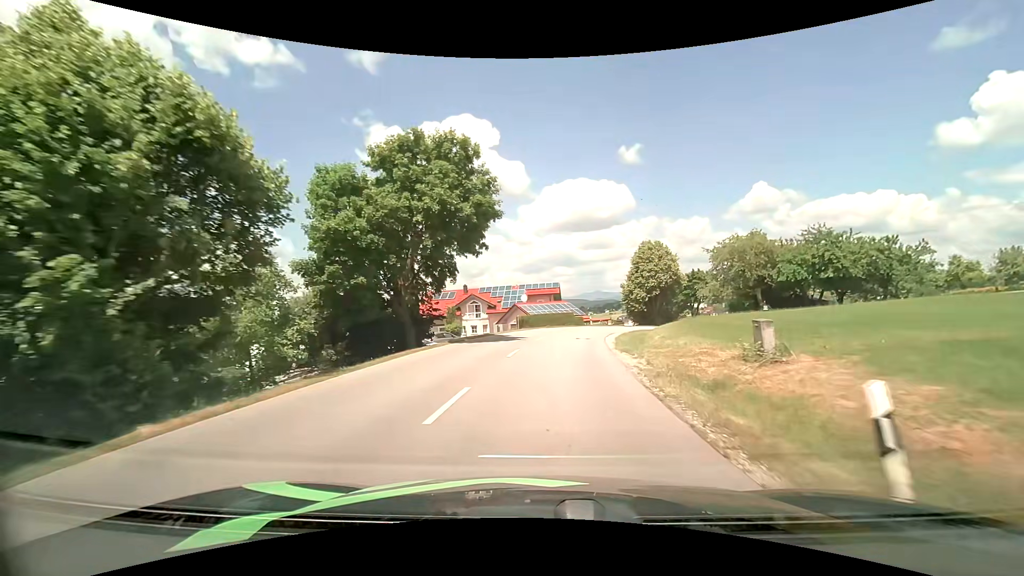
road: tertiary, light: Day
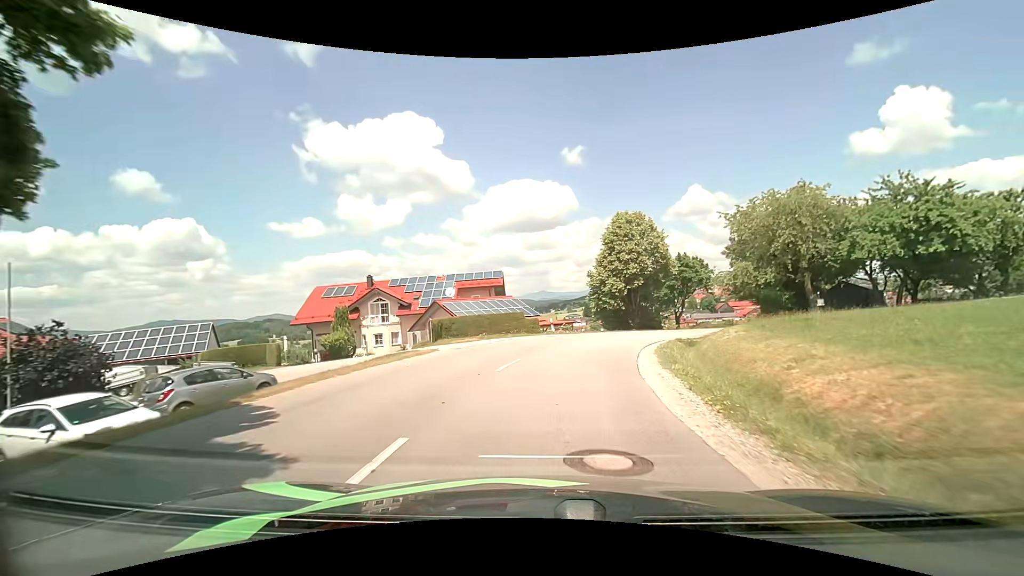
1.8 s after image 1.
(+1.0, +21.5) m; +6°
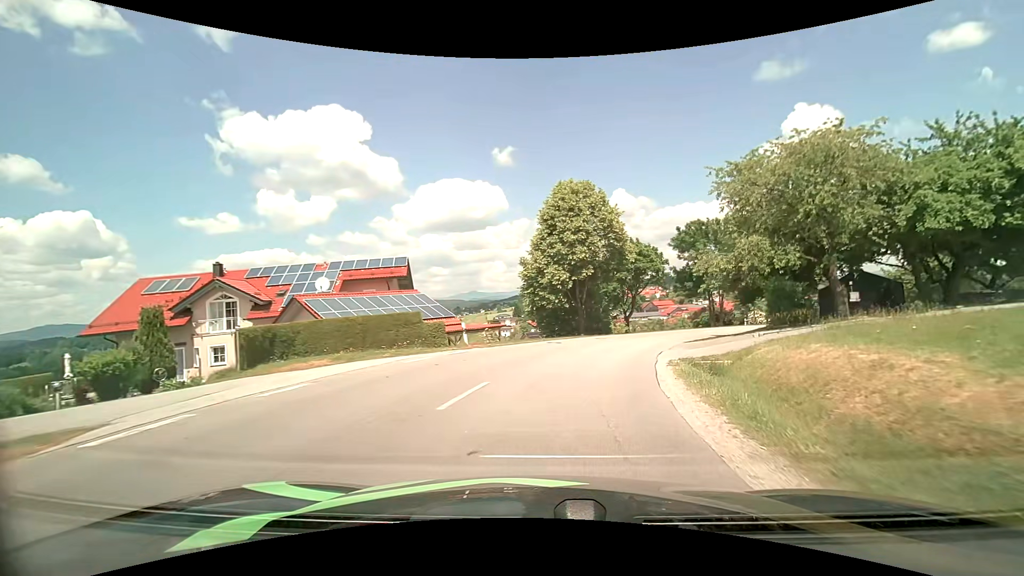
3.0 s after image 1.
(+0.8, +13.1) m; +7°
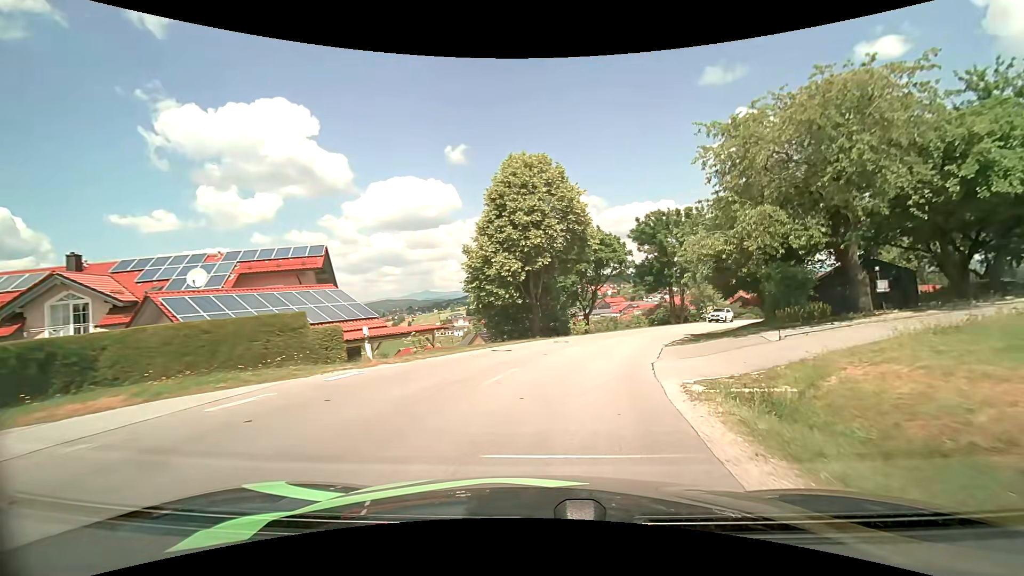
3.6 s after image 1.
(+0.3, +6.5) m; +5°
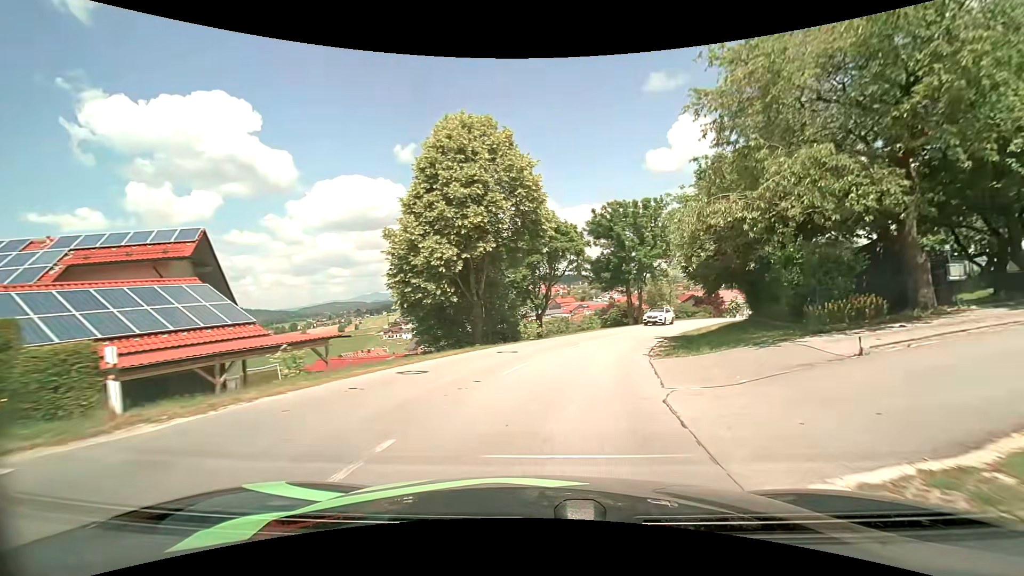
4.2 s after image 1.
(+0.3, +6.7) m; +5°
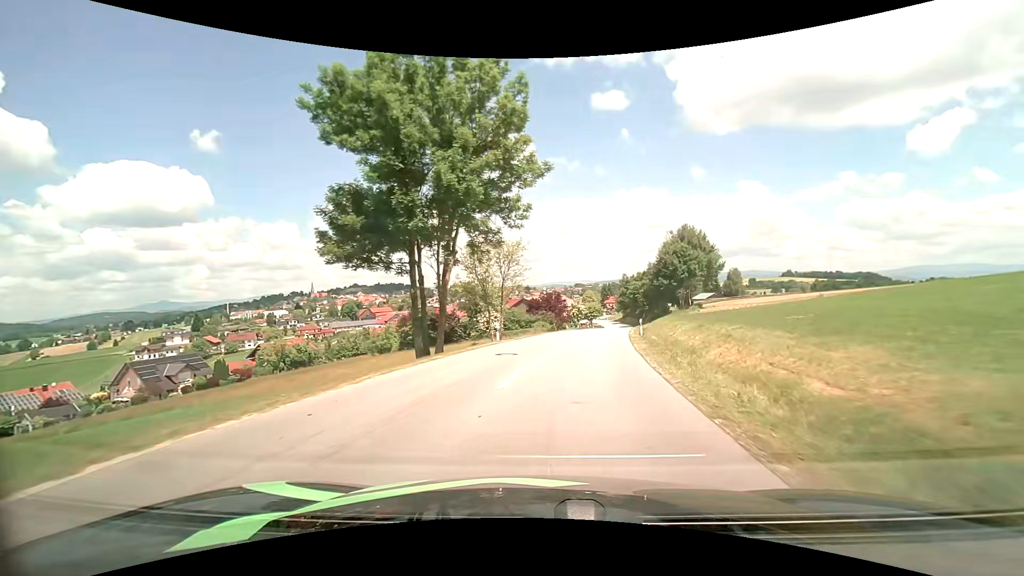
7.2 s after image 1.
(+8.1, +37.1) m; +21°
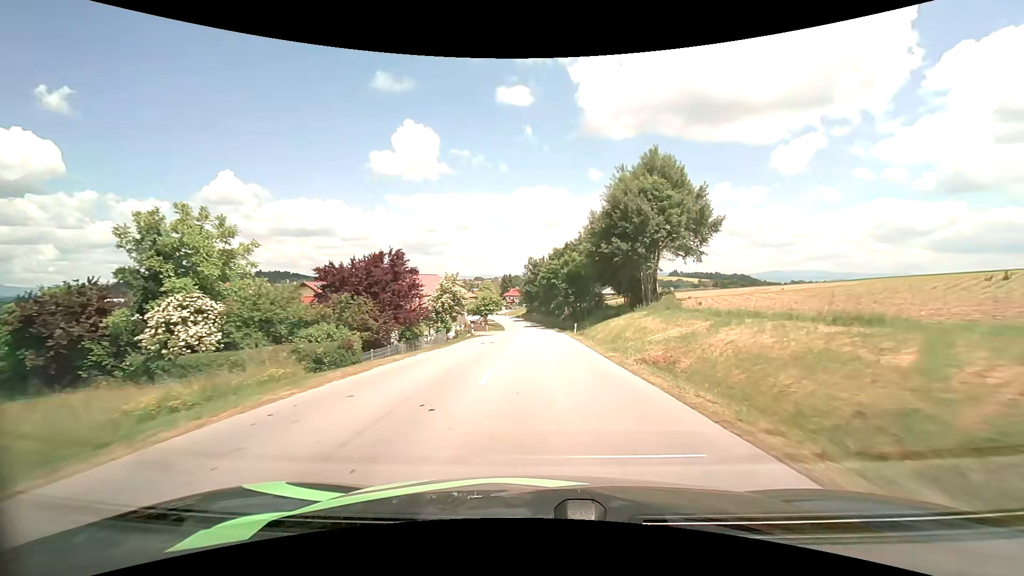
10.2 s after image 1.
(+5.1, +44.5) m; +11°
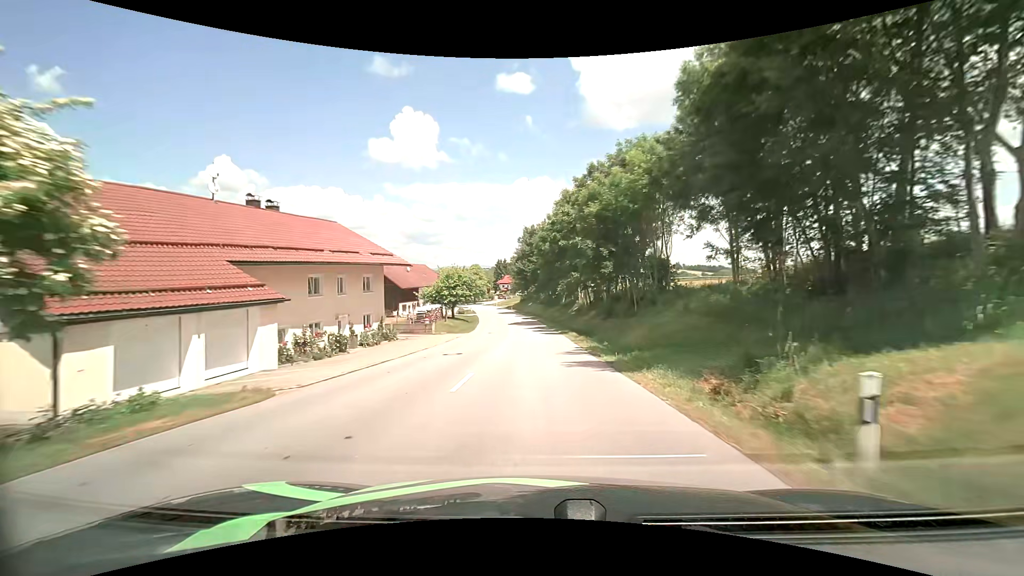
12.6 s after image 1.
(+0.3, +37.2) m; 0°
(0, +10) (0, +20) (0, +30) (-1, +40) (-1, +50) (-2, +60) (-3, +70) (-4, +80) (-5, +90) (-7, +100) m
